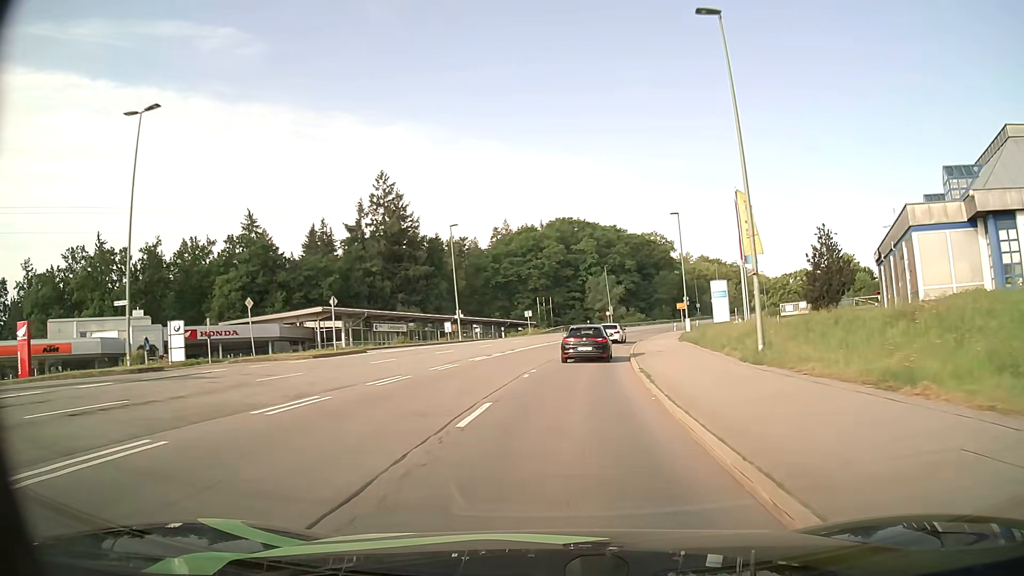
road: secondary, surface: asphalt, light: Day
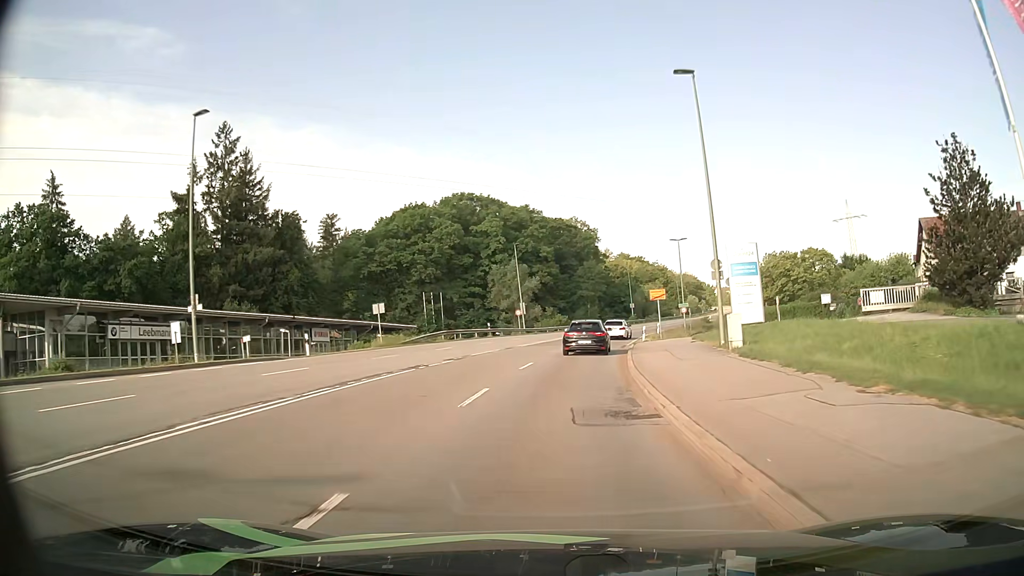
(+2.6, +33.9) m; +8°
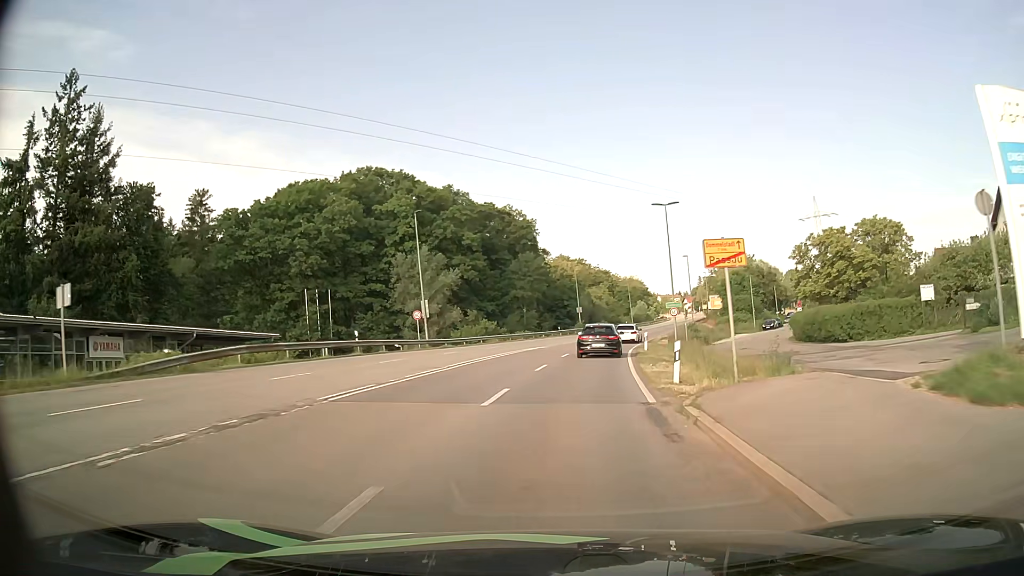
(+1.3, +25.9) m; +5°
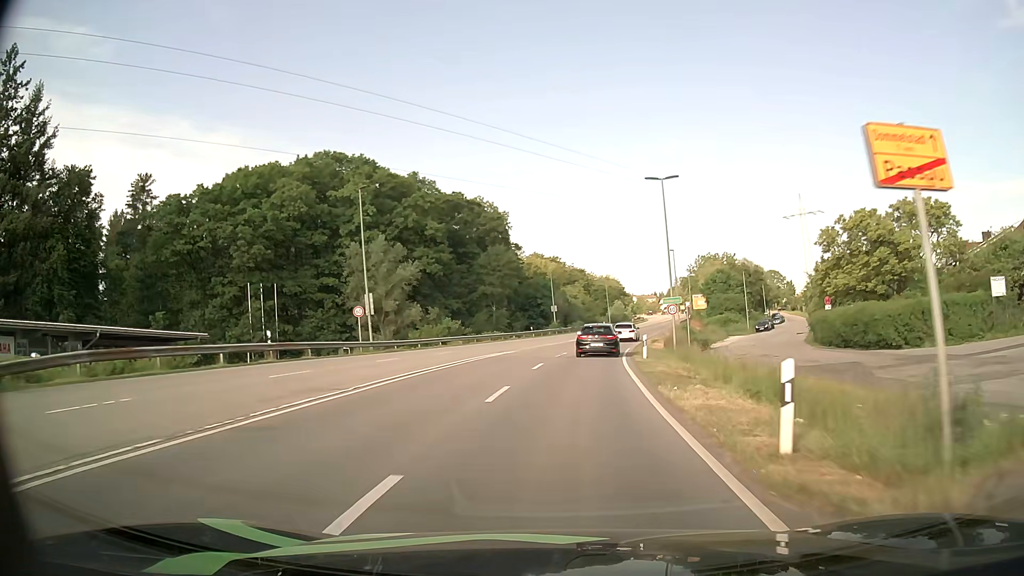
(+0.2, +8.7) m; +2°
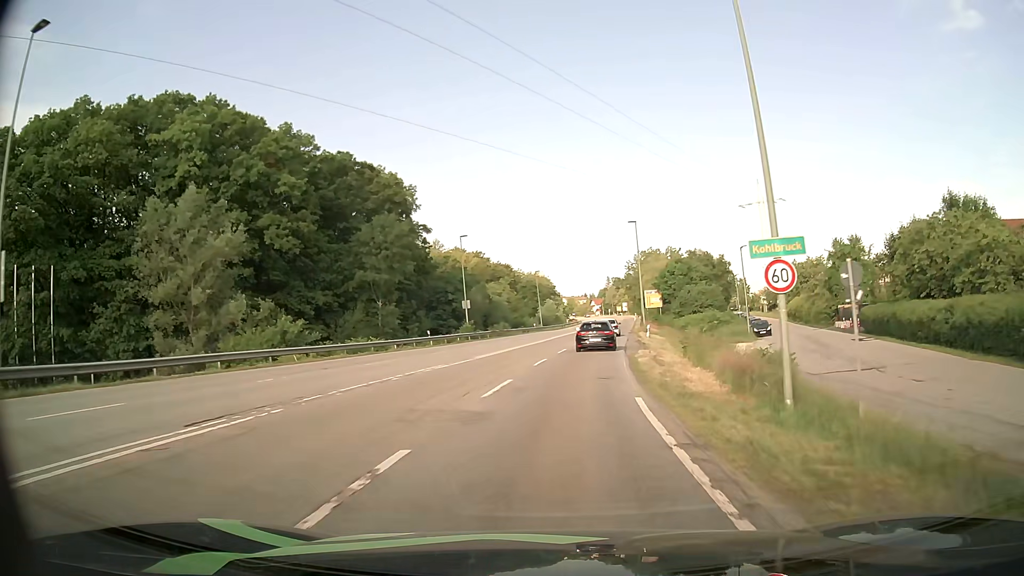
(+1.6, +26.3) m; +6°
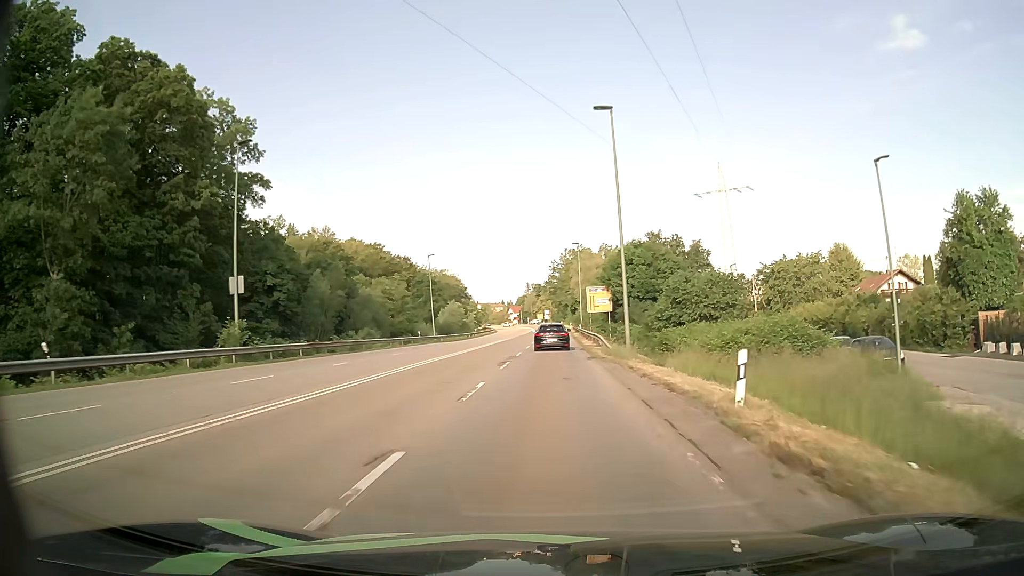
(+2.3, +35.6) m; +7°
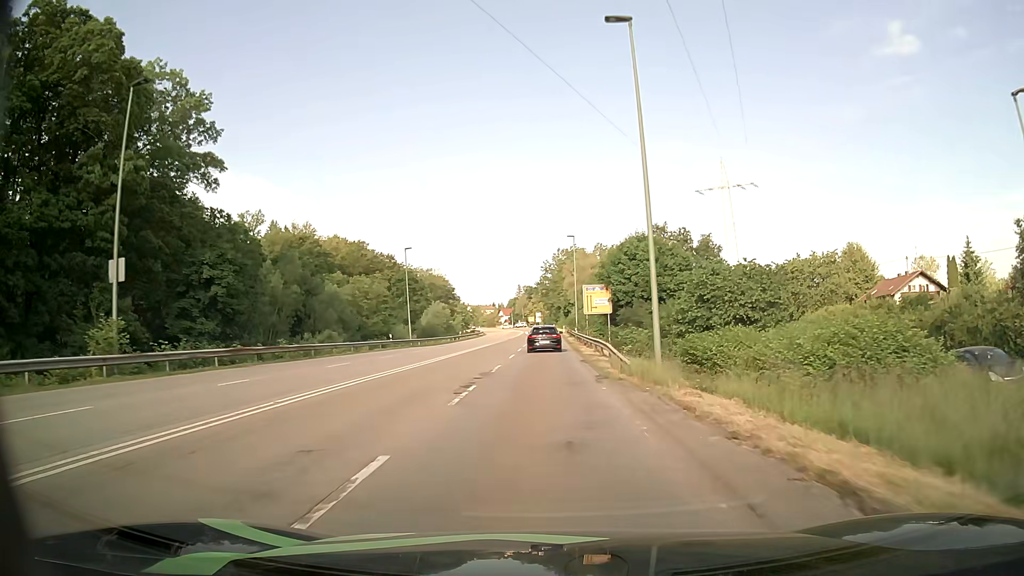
(+0.1, +8.9) m; +1°
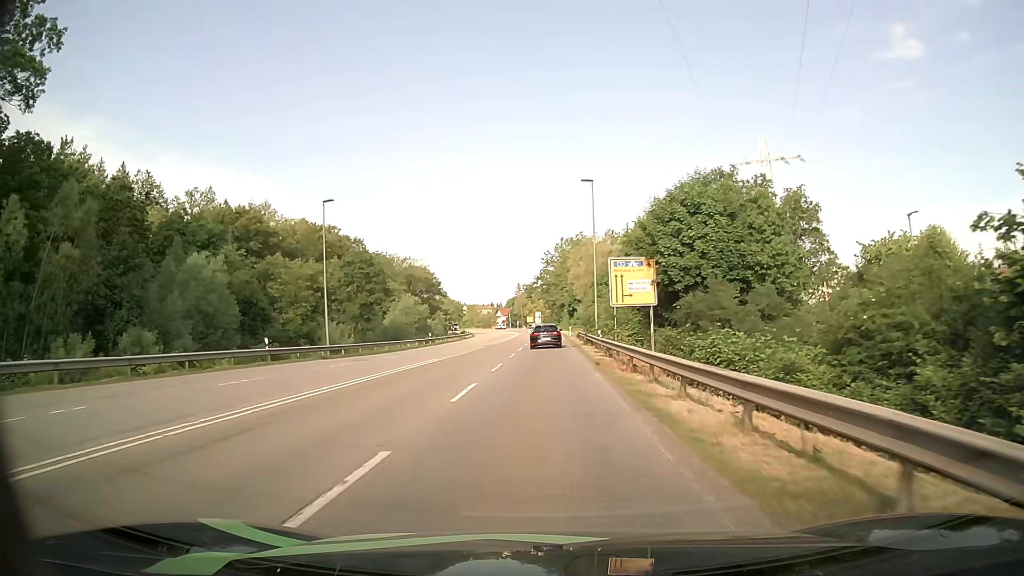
(0.0, +26.7) m; 0°
(0, +10) (0, +20) (0, +30) (0, +40) (0, +50) (0, +60) (0, +70) (0, +80) (0, +90) (0, +100) m
